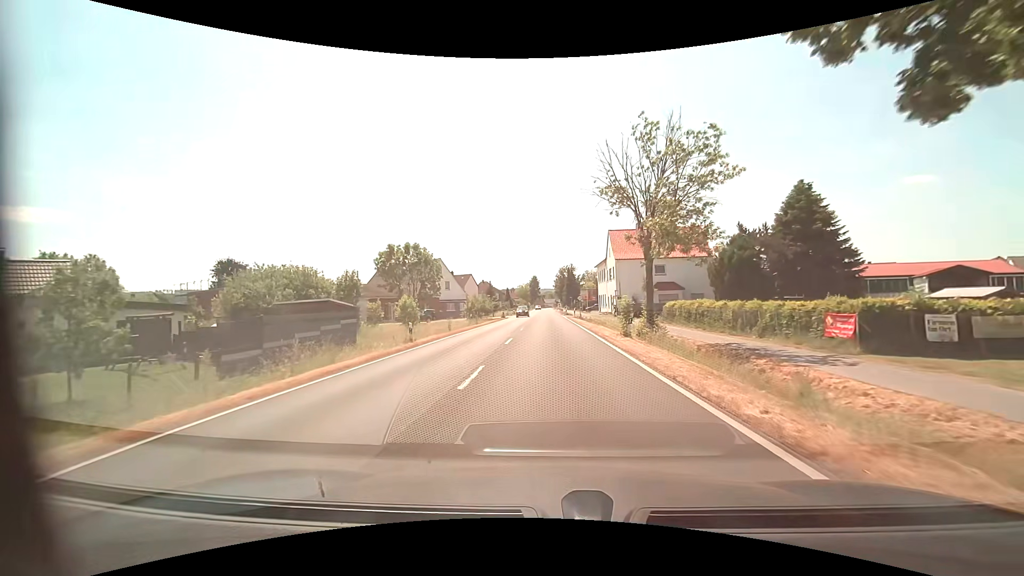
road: primary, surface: asphalt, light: Day
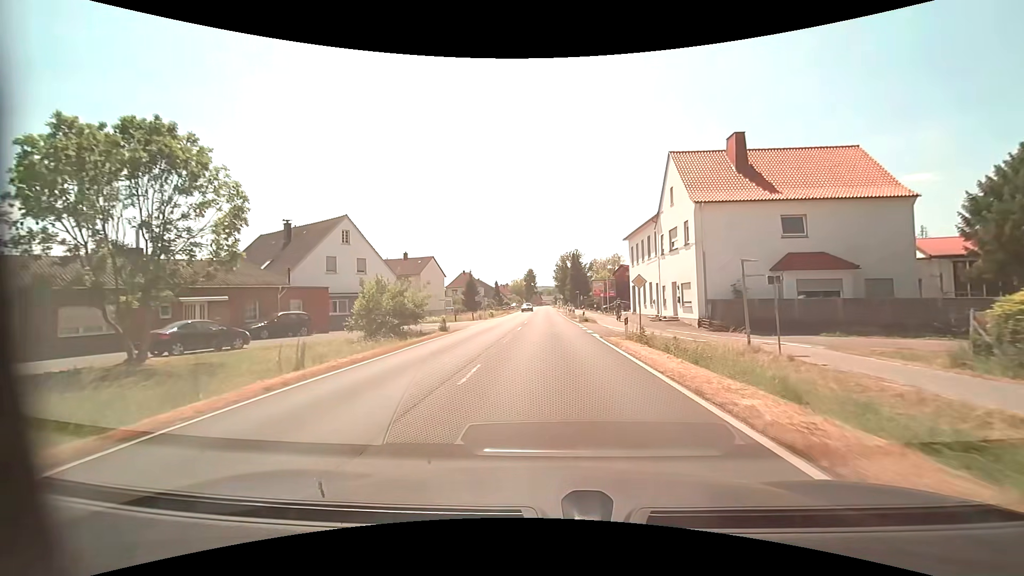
(+0.2, +36.4) m; 0°
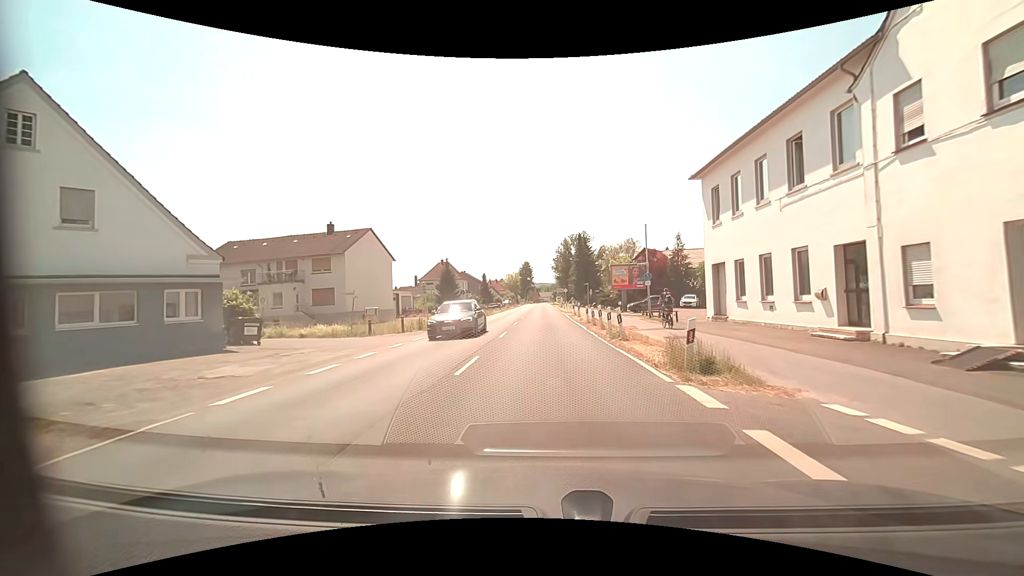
(+0.1, +26.3) m; 0°
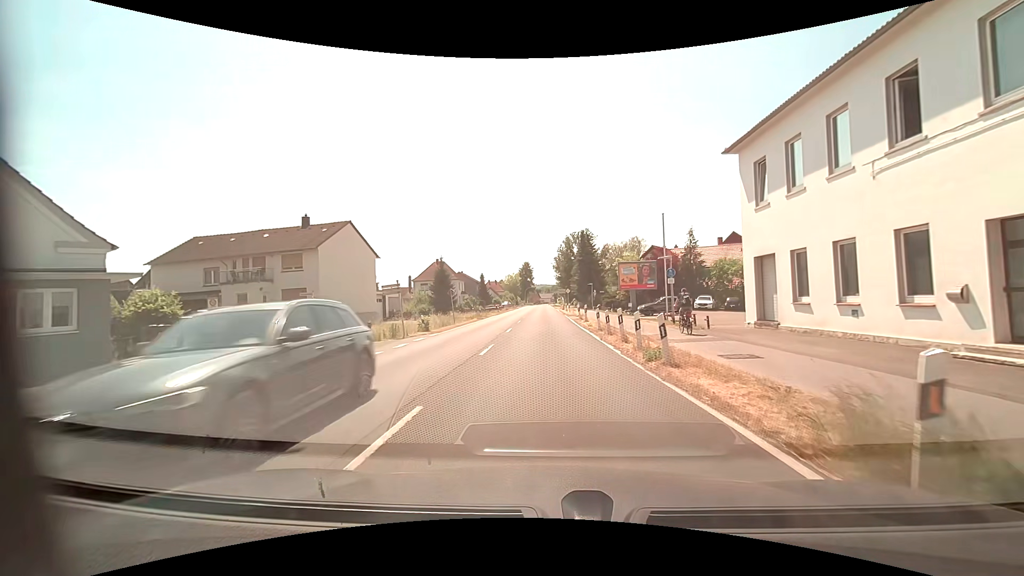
(0.0, +5.3) m; 0°
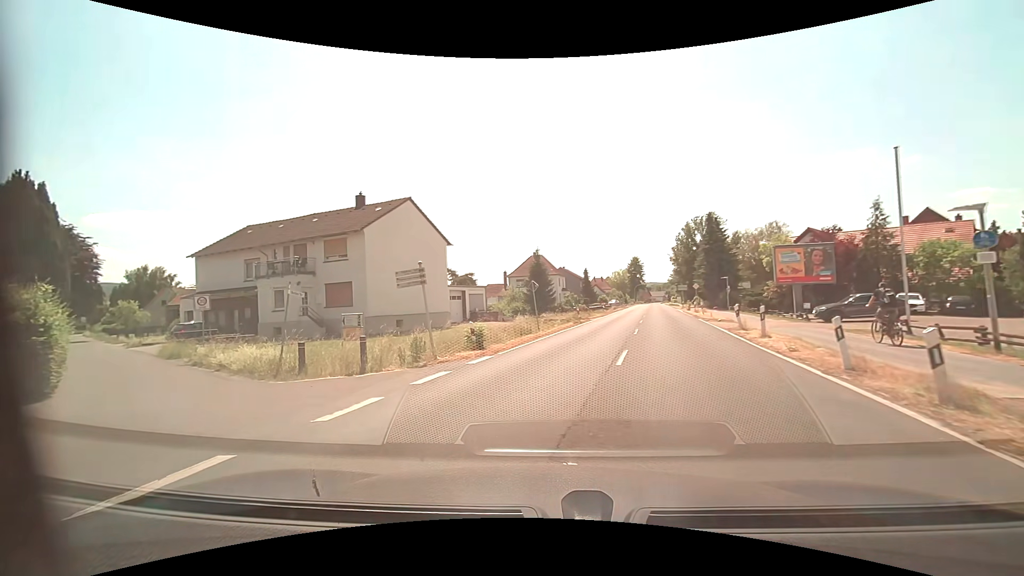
(-0.6, +10.9) m; -13°
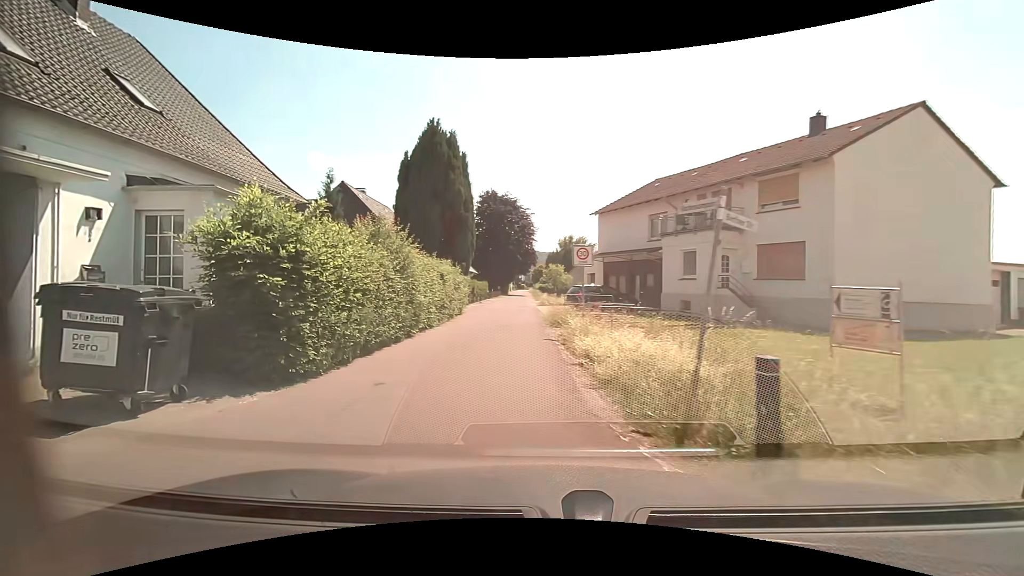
(-3.8, +9.4) m; -46°
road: residential
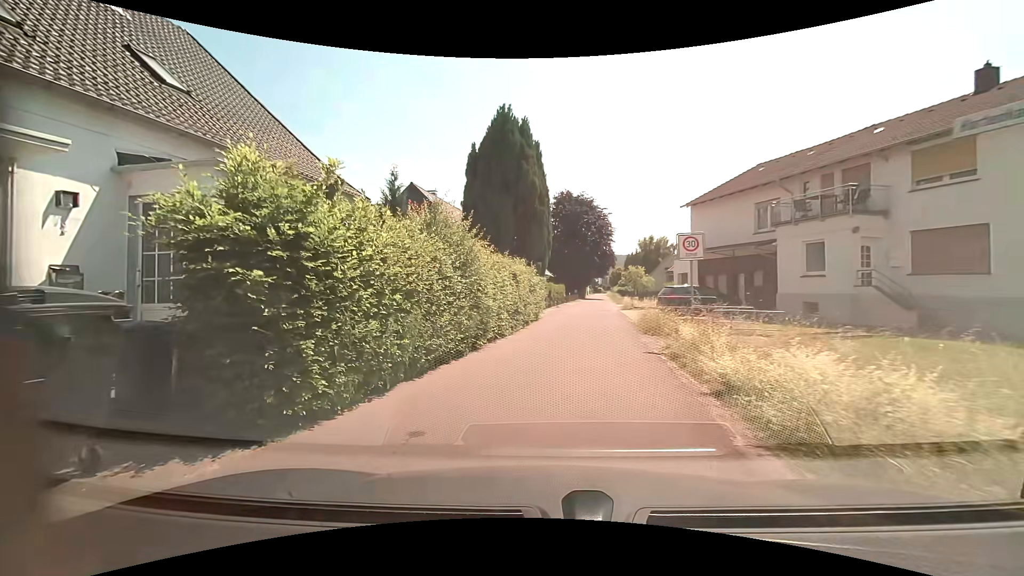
(-0.1, +2.8) m; -7°
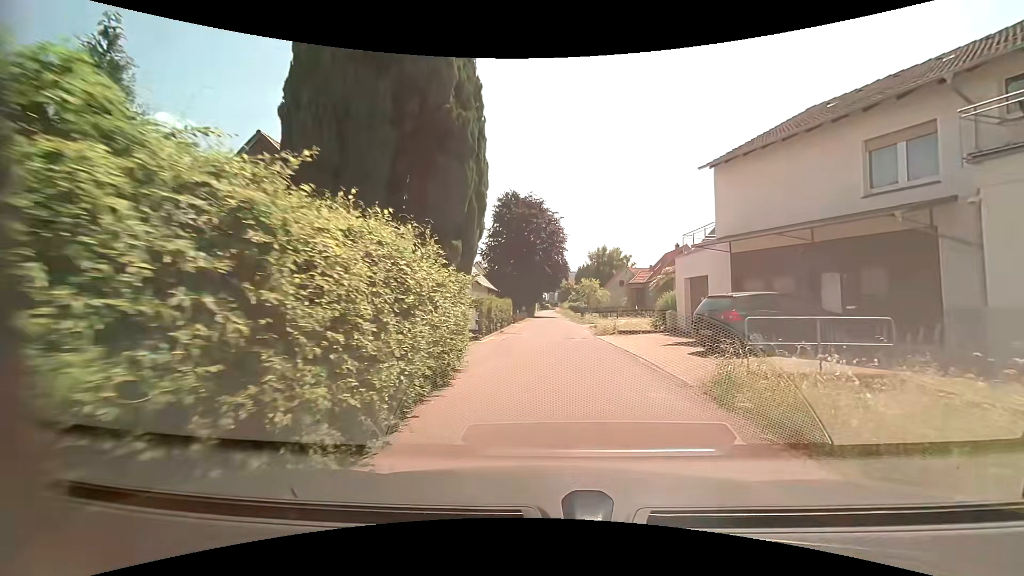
(+0.3, +13.1) m; +6°
(+1, +10) (+1, +20) (+1, +30) (+2, +40) (+2, +50) (+2, +60) (+2, +70) (+2, +80) (+2, +90) (+3, +100) m
